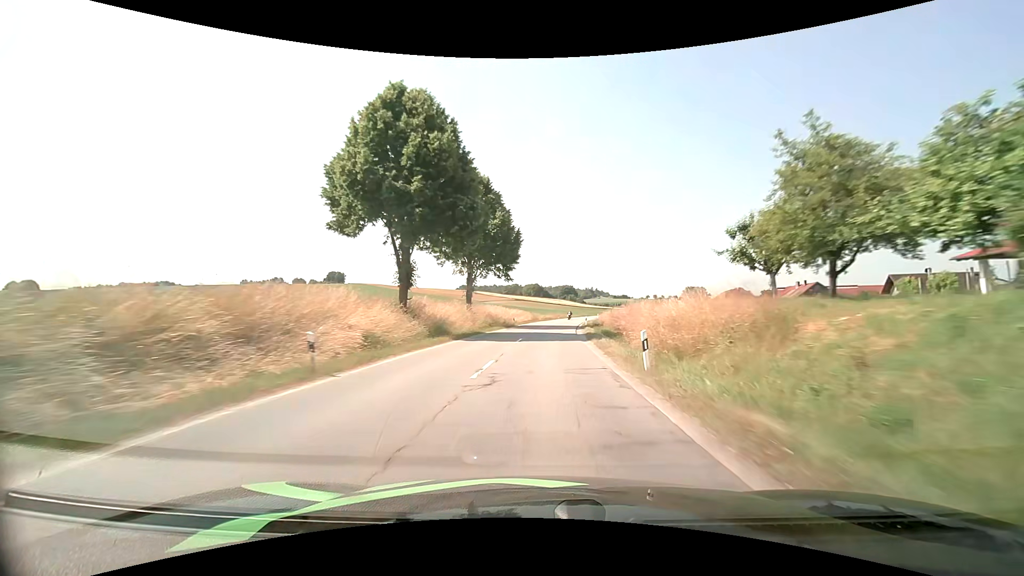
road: secondary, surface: asphalt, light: Day
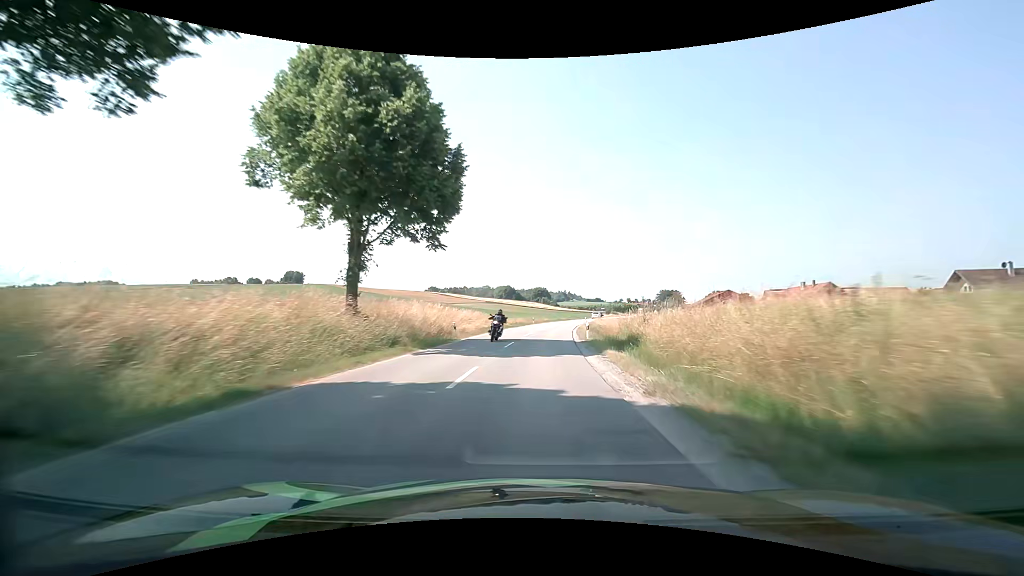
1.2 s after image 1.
(+0.6, +25.0) m; +3°
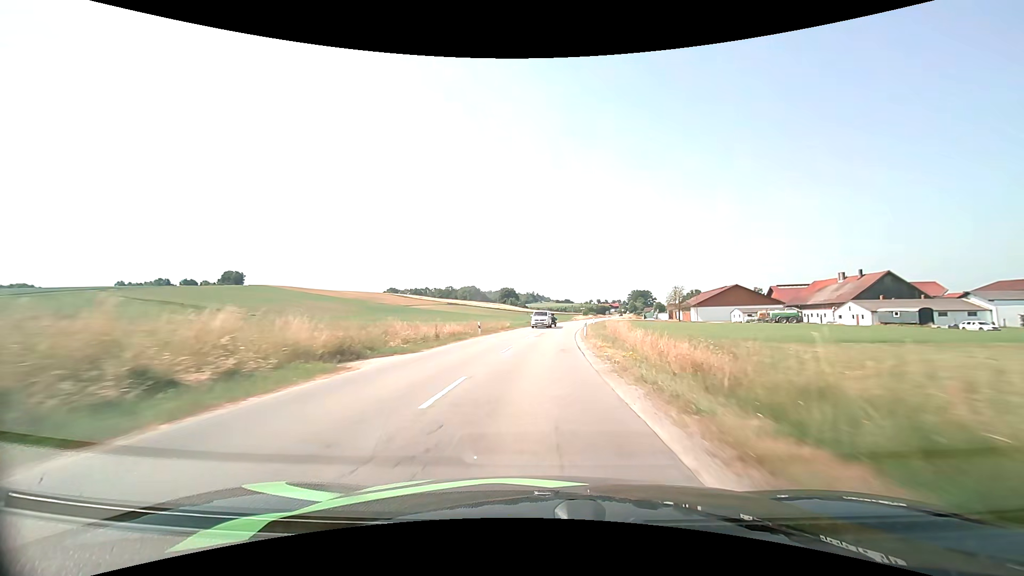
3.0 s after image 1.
(+1.1, +37.8) m; +3°
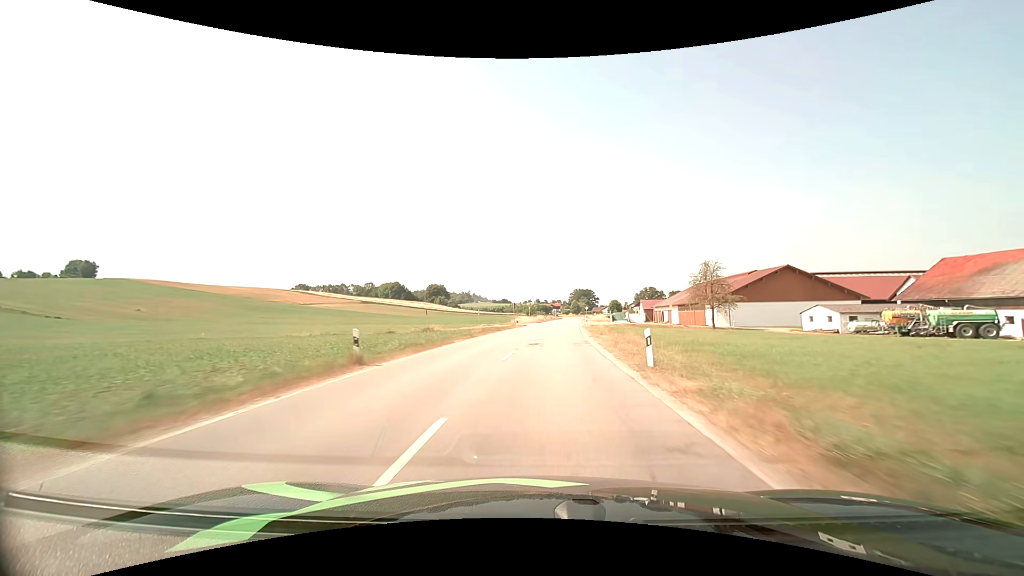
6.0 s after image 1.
(+3.9, +64.7) m; +7°
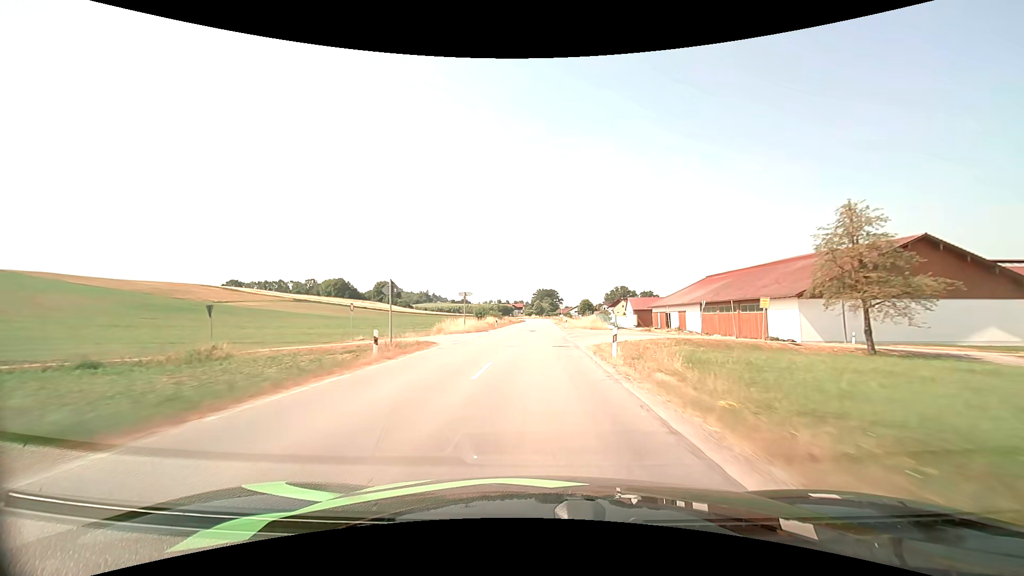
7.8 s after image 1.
(+1.7, +39.7) m; +5°
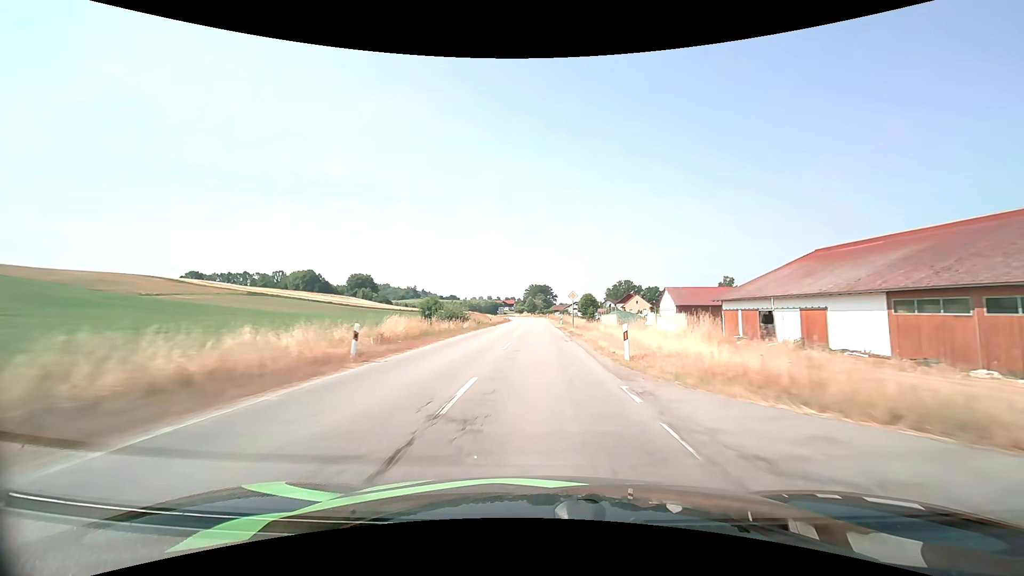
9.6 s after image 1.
(+0.3, +40.3) m; +1°
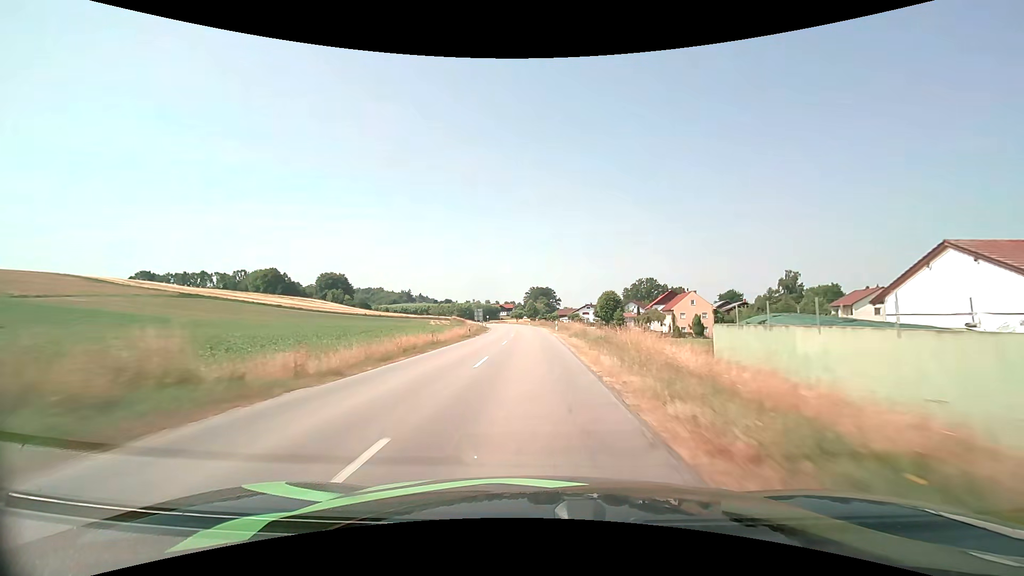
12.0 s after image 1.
(+0.4, +52.9) m; 0°
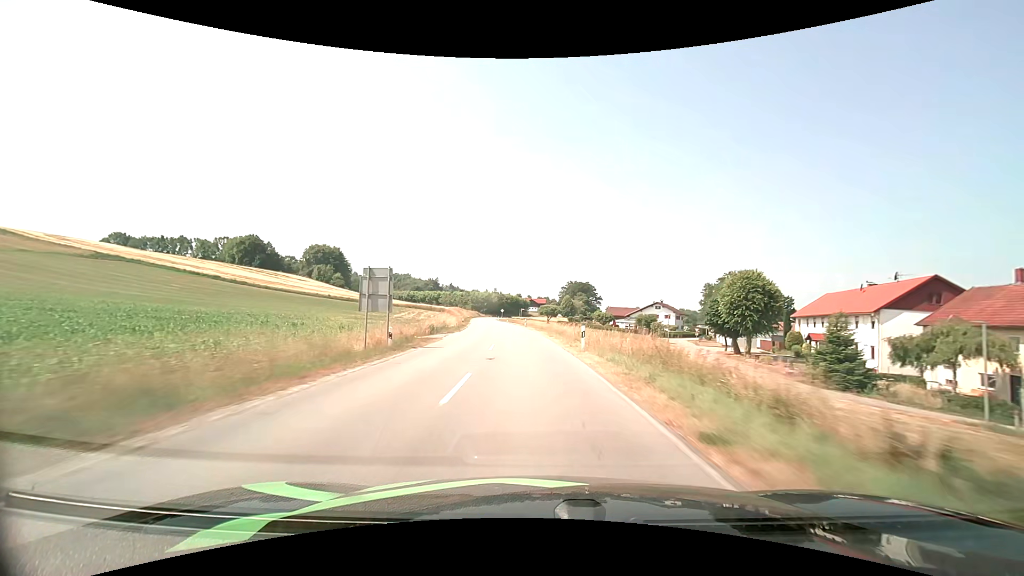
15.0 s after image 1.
(-2.0, +66.4) m; -4°
(0, +10) (0, +20) (-1, +30) (-2, +40) (-3, +50) (-4, +60) (-5, +70) (-7, +80) (-8, +90) (-9, +99) m
